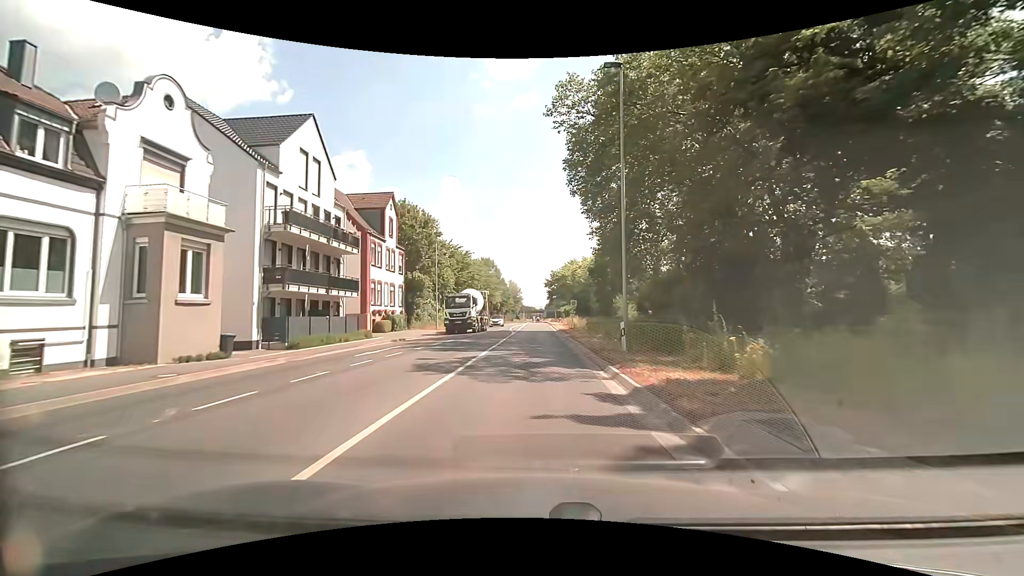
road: secondary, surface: asphalt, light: Day
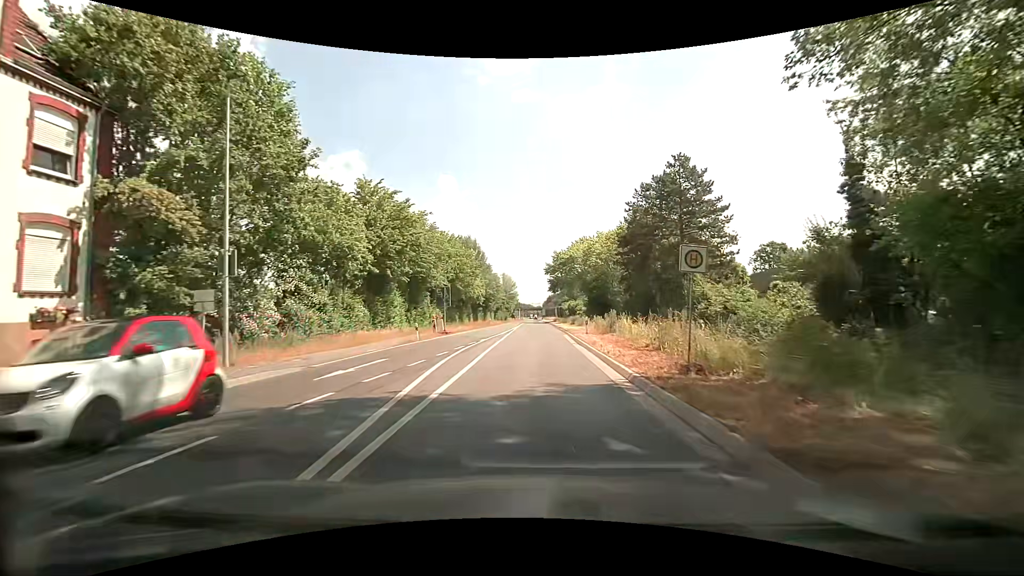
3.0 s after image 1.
(0.0, +36.8) m; -1°
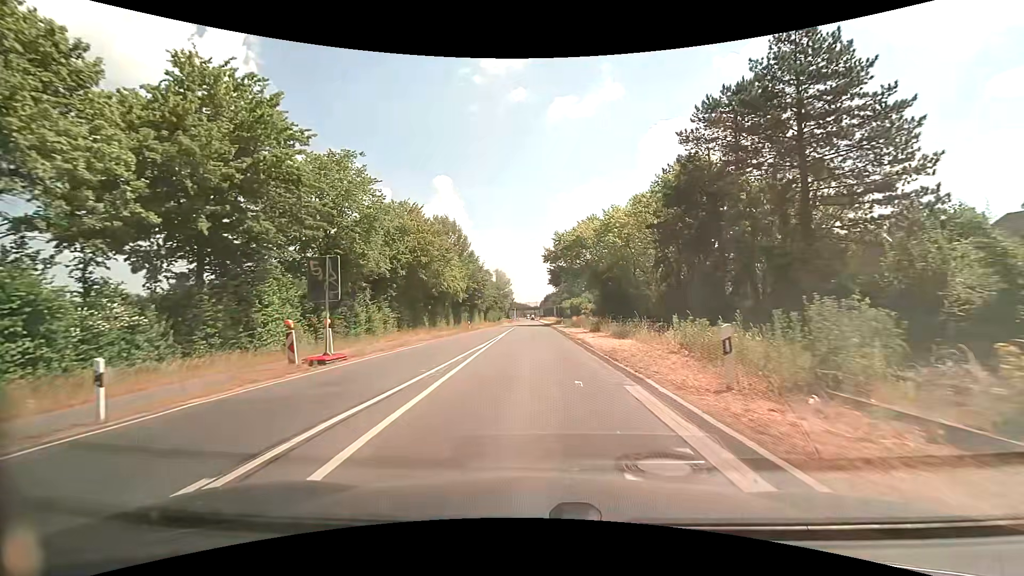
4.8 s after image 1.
(+0.4, +22.5) m; +1°
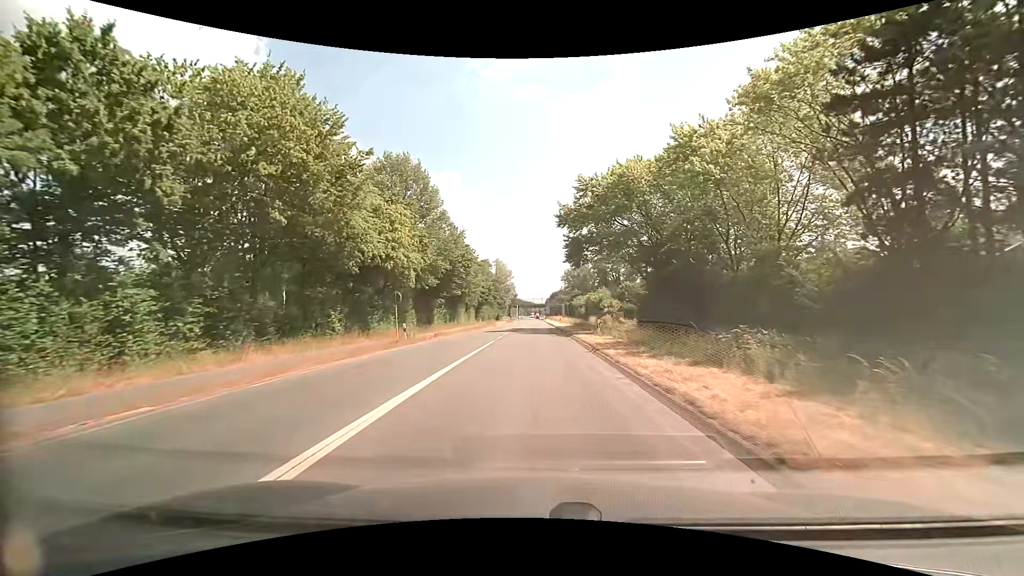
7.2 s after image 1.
(-0.2, +30.3) m; -1°
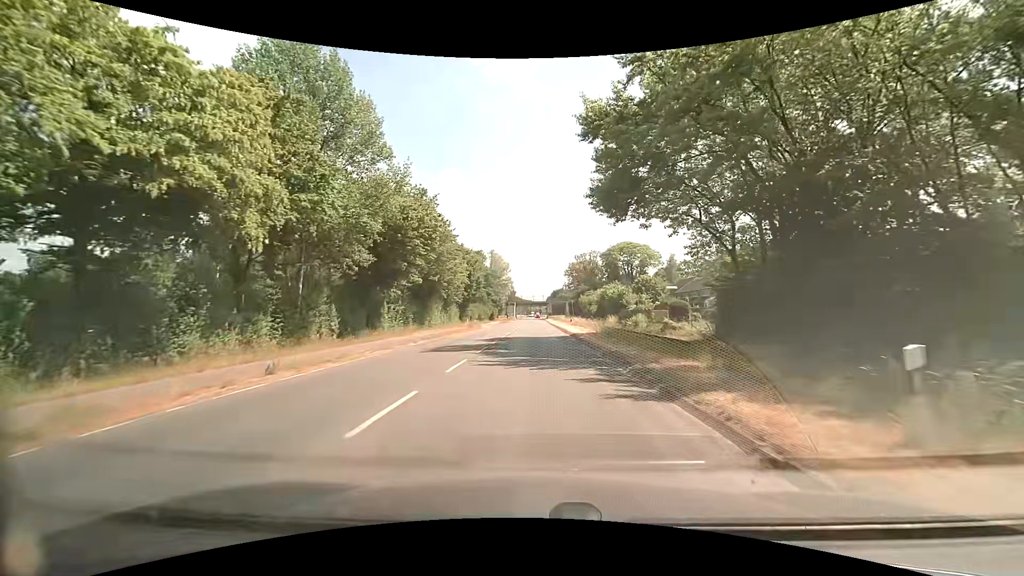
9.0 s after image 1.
(0.0, +22.9) m; 0°
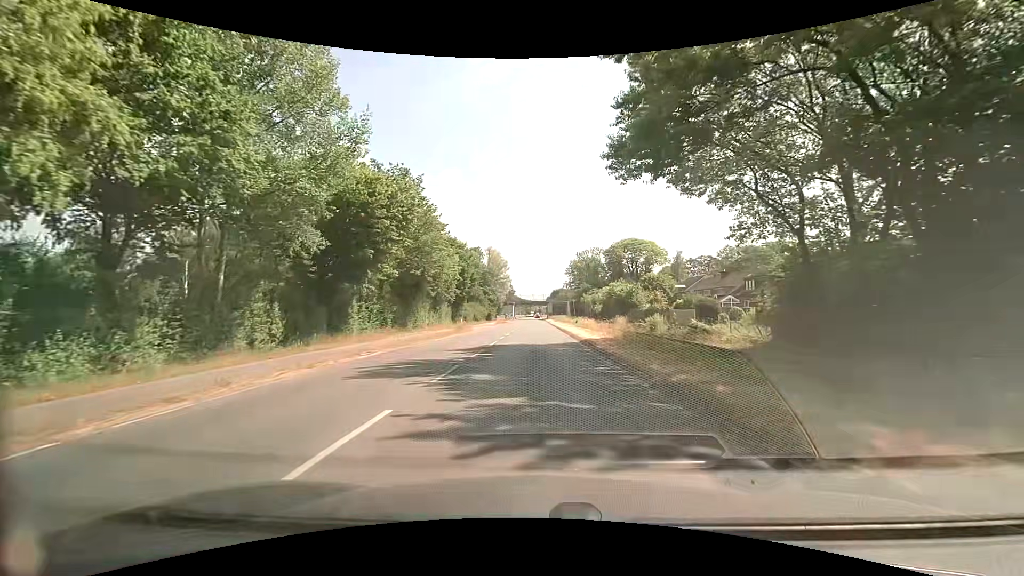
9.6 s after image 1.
(0.0, +7.6) m; -1°
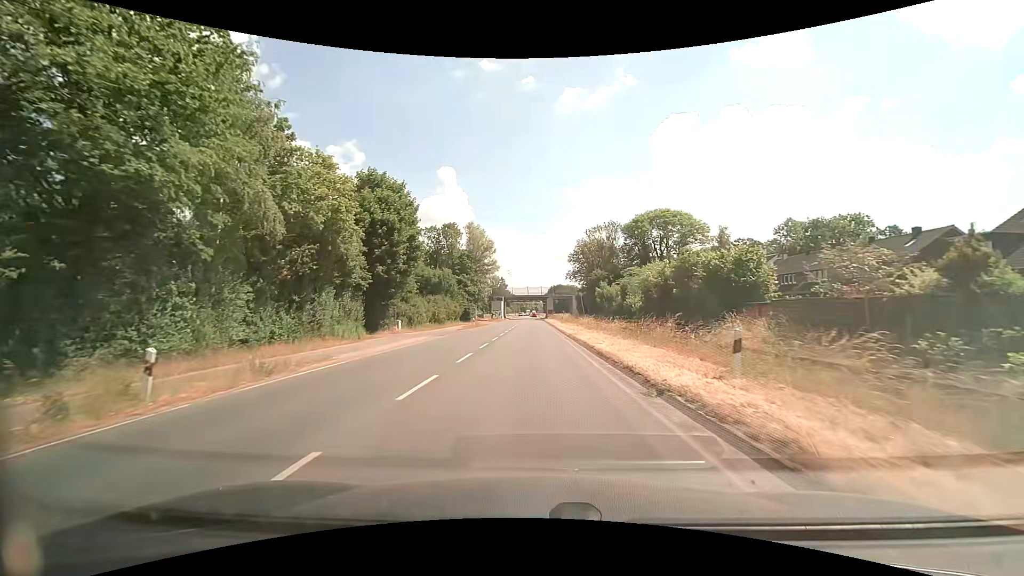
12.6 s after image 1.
(+0.8, +38.3) m; +1°
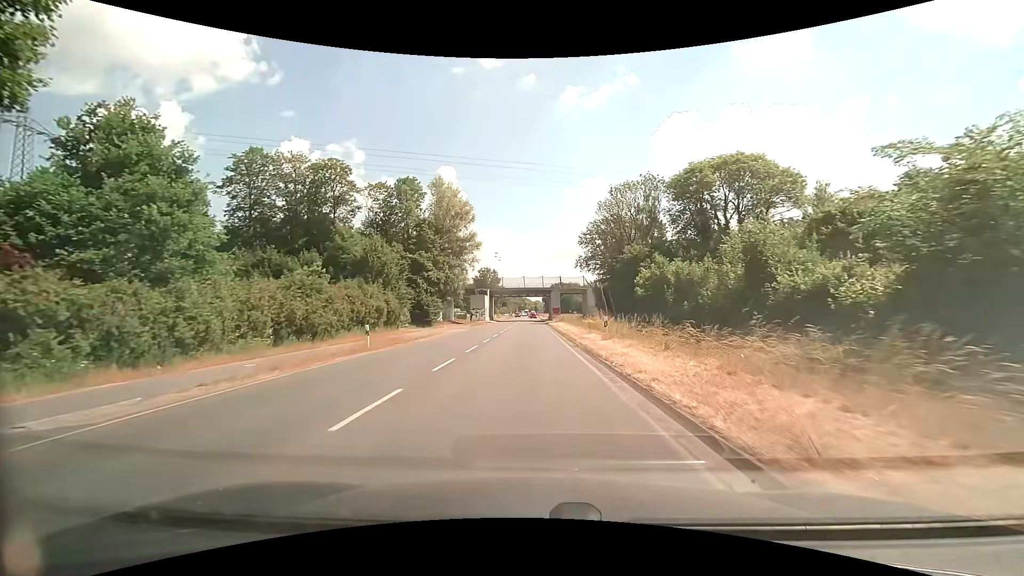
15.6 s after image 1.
(+0.1, +38.3) m; 0°
(0, +10) (0, +20) (0, +30) (0, +40) (0, +50) (0, +60) (0, +70) (0, +80) (0, +90) (0, +100) m
